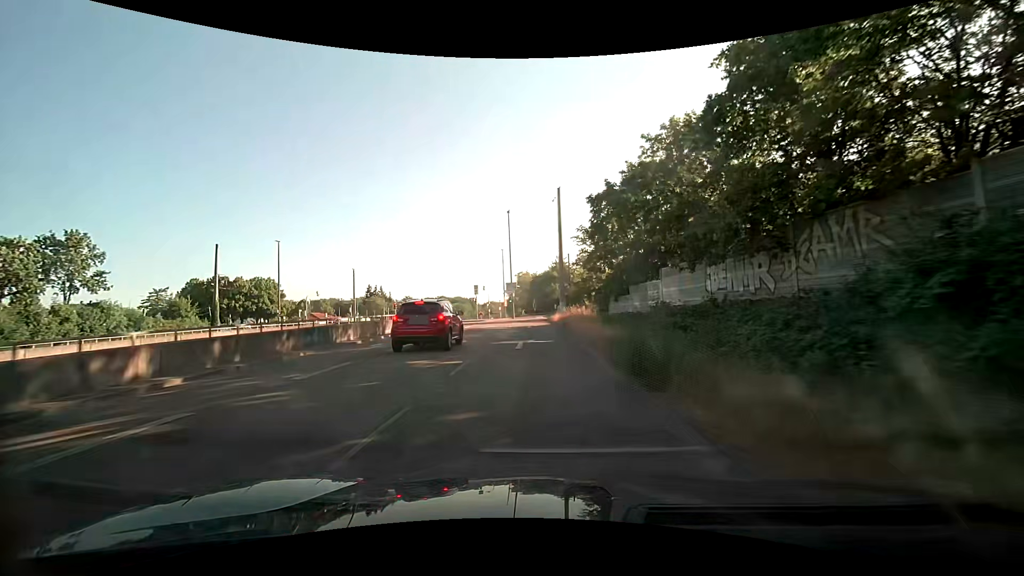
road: trunk_link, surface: asphalt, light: Day
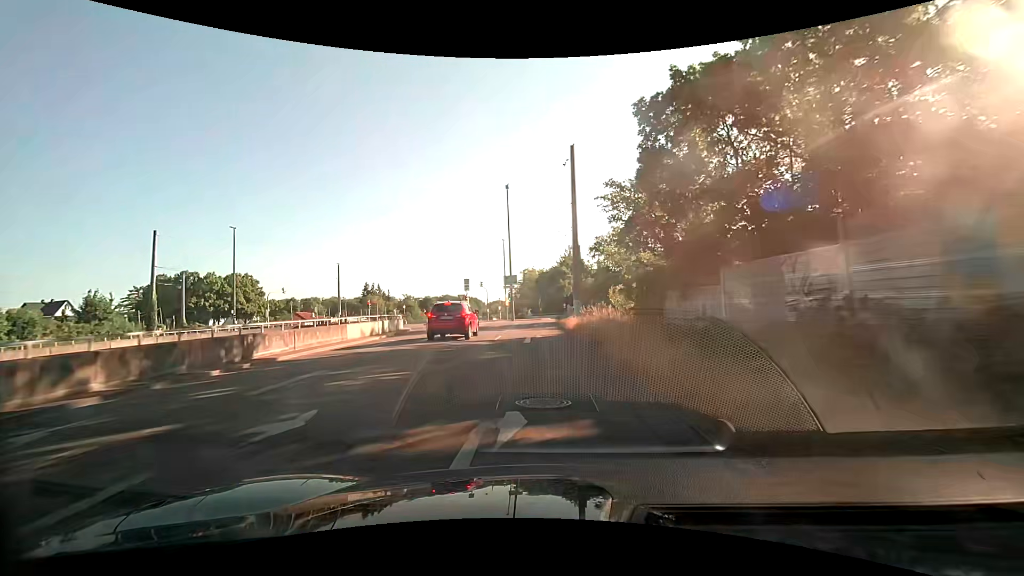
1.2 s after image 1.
(-0.1, +13.7) m; -2°
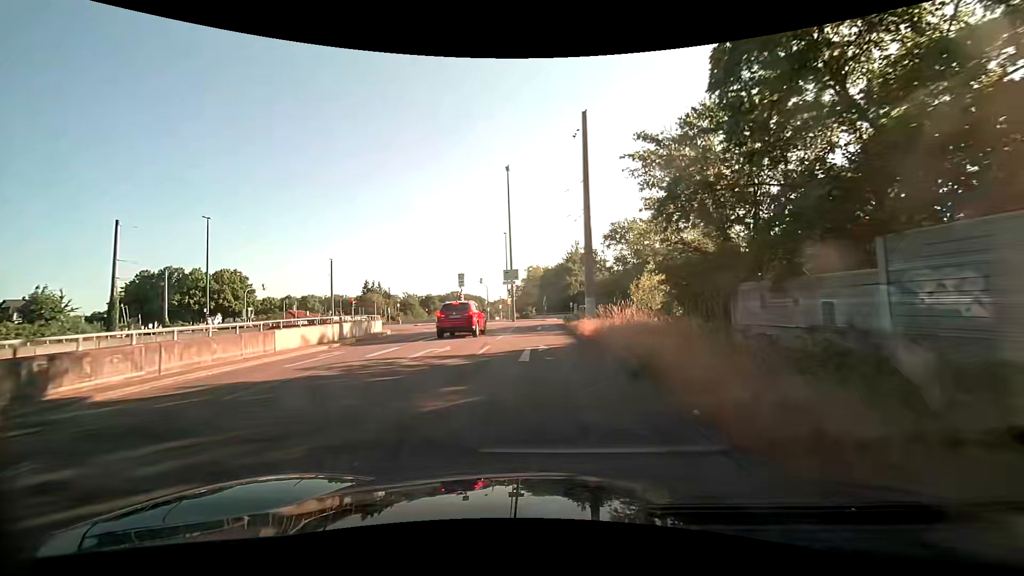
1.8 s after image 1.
(0.0, +6.5) m; 0°
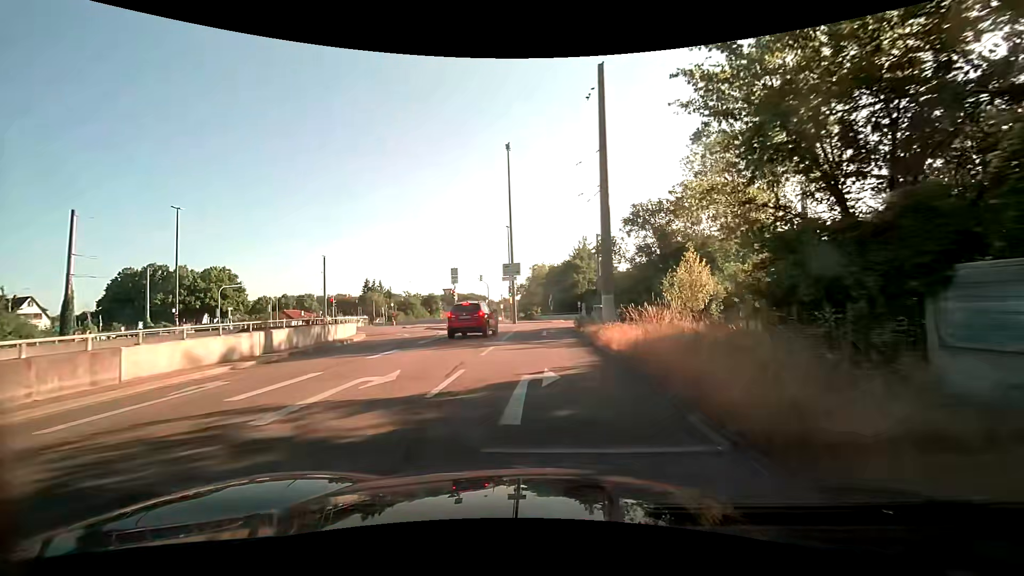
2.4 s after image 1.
(0.0, +6.3) m; 0°
